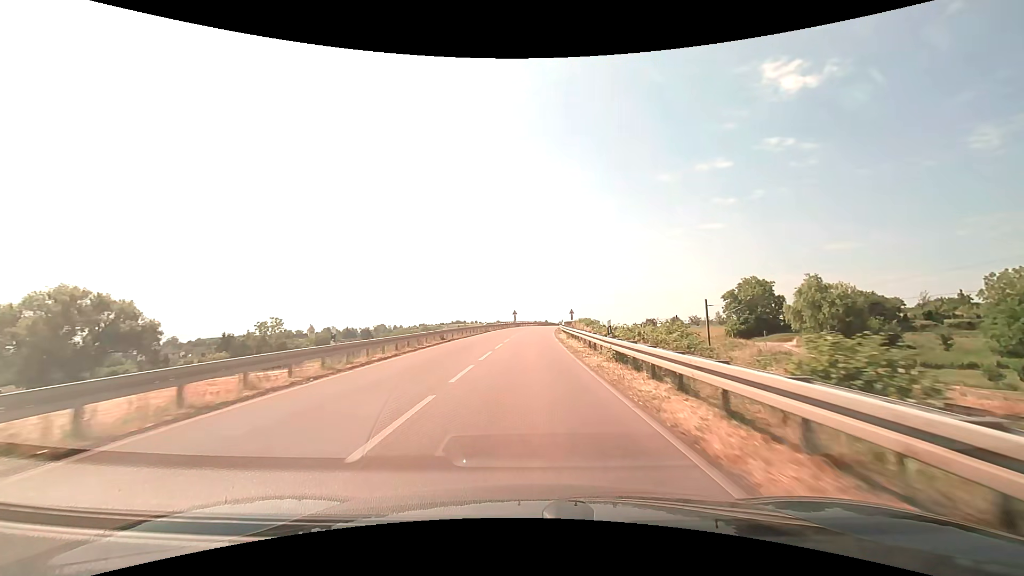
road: secondary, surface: asphalt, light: Day
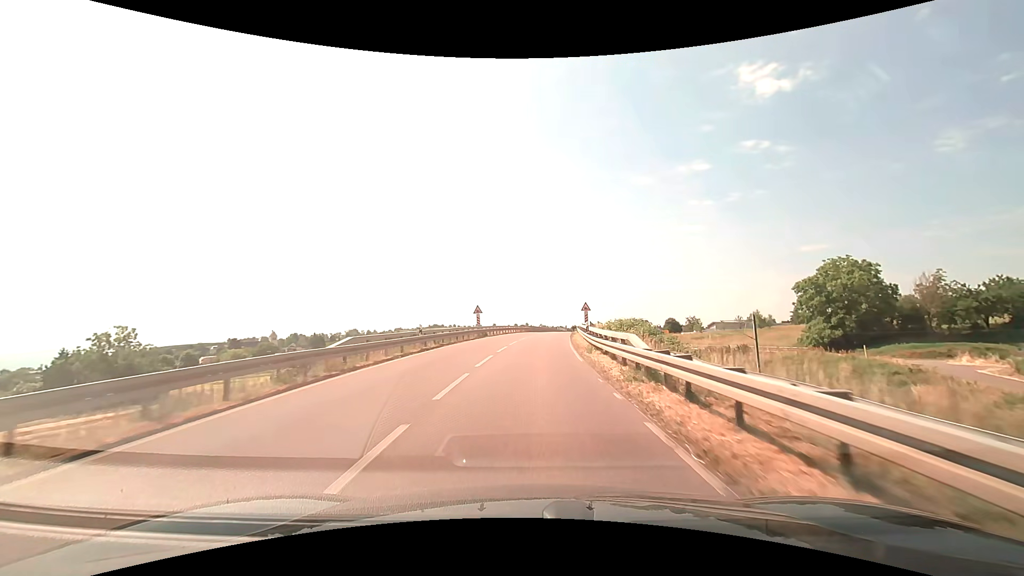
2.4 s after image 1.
(+0.4, +39.1) m; +2°
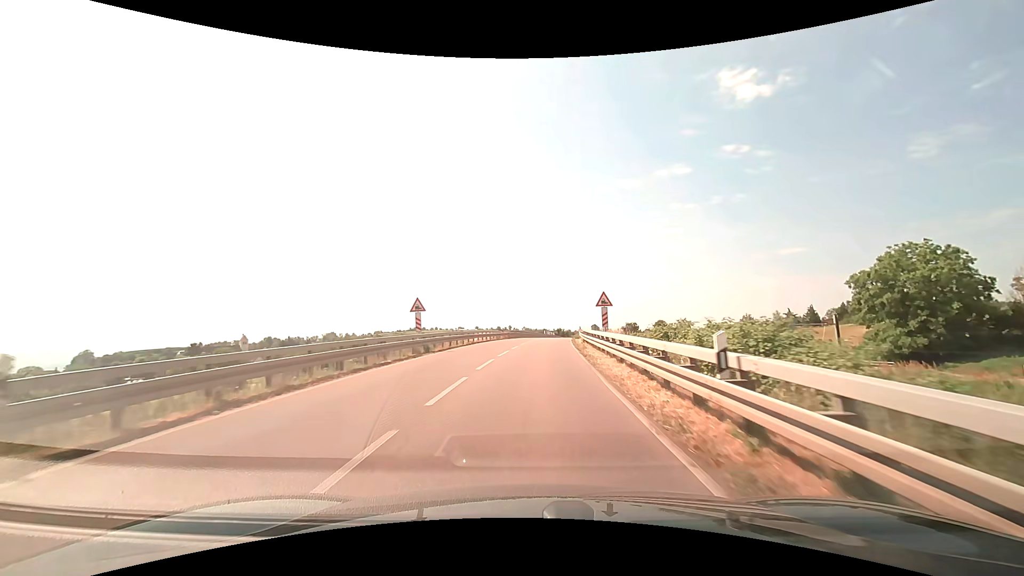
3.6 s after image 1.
(+0.3, +18.3) m; +2°
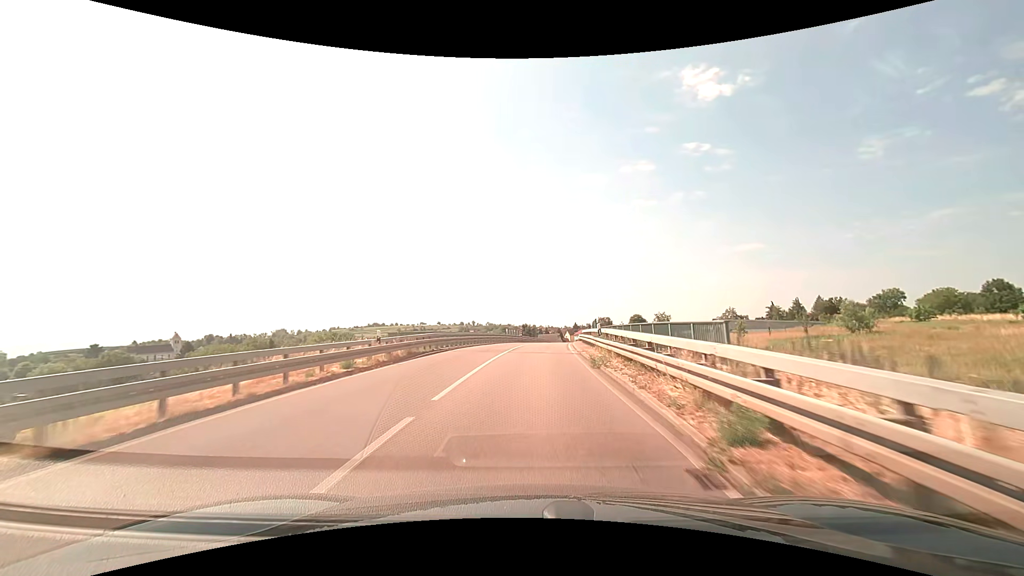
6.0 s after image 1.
(+1.2, +34.8) m; +4°
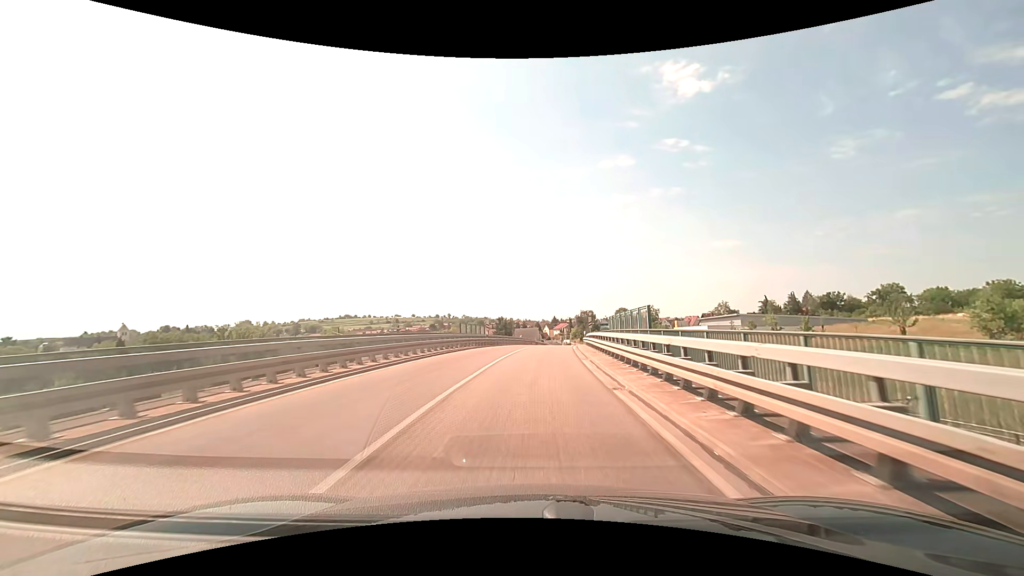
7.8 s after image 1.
(+0.5, +25.1) m; +2°
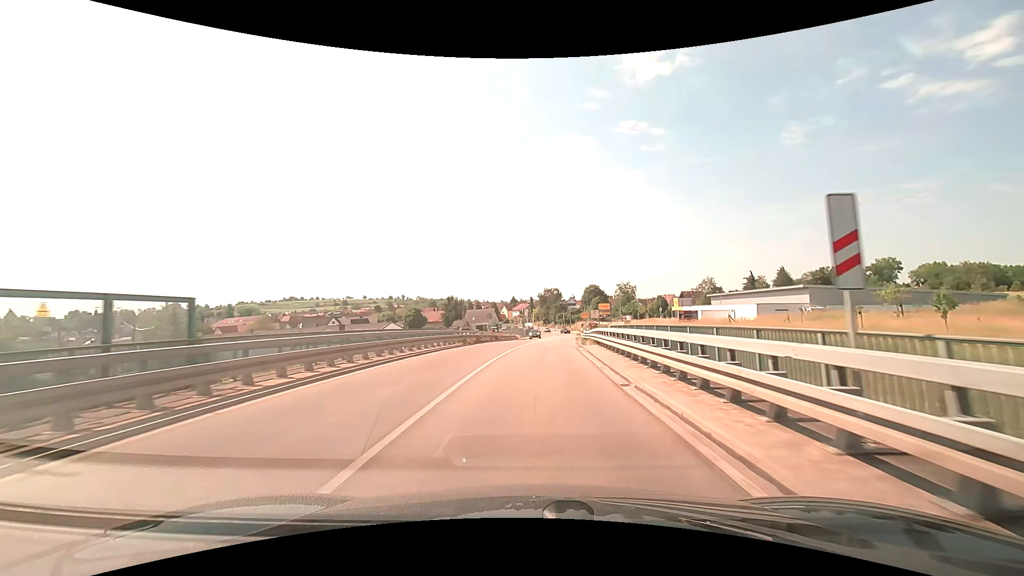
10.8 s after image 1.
(+1.9, +40.8) m; +5°
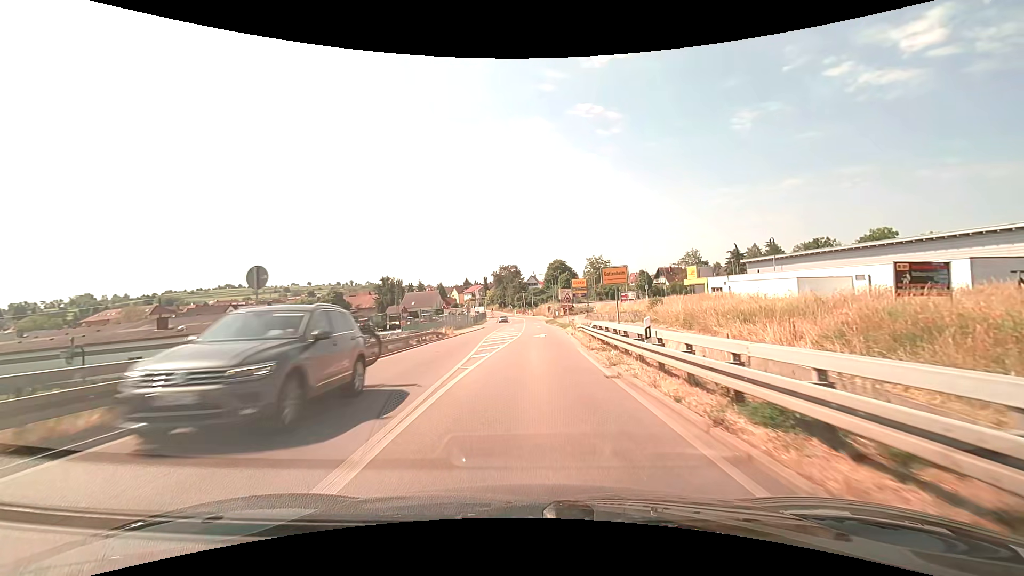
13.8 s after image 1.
(+1.5, +37.9) m; +5°
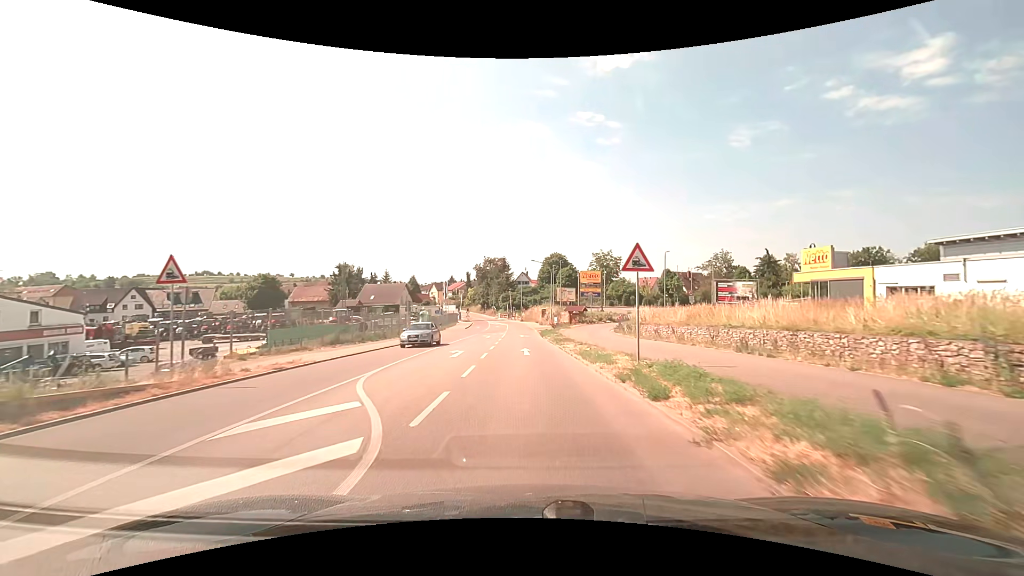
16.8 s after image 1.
(+0.6, +34.7) m; +1°
(0, +10) (0, +20) (-1, +30) (-1, +40) (-1, +50) (-1, +60) (-1, +70) (-1, +80) (-2, +90) (-4, +100) m
